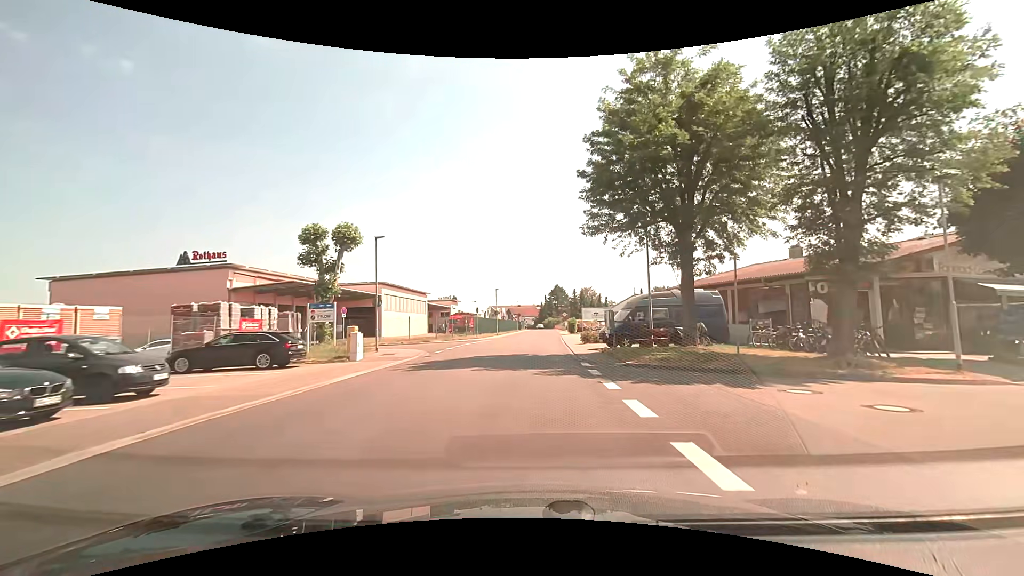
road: unclassified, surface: asphalt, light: Day
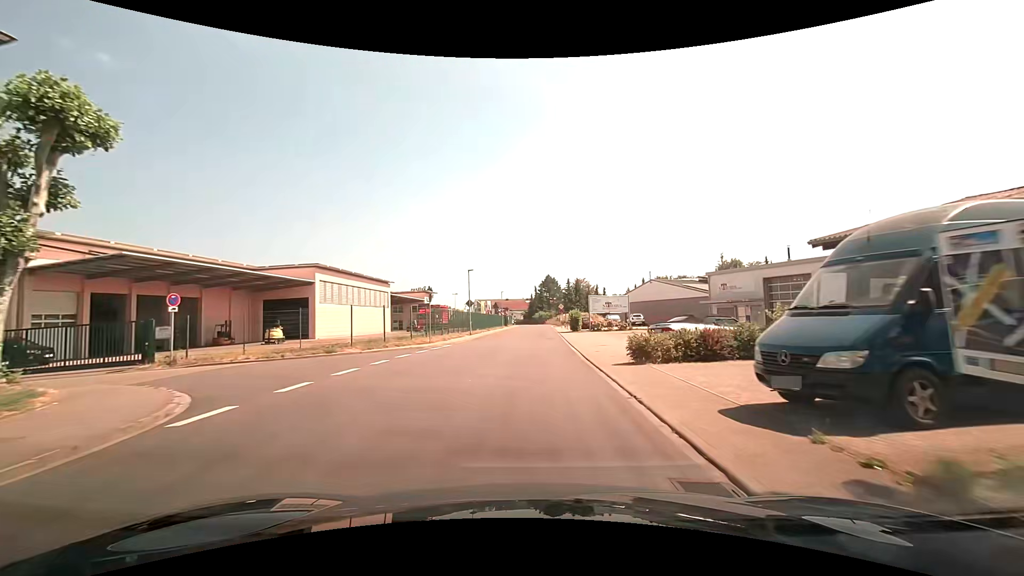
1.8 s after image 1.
(+0.3, +19.3) m; +1°
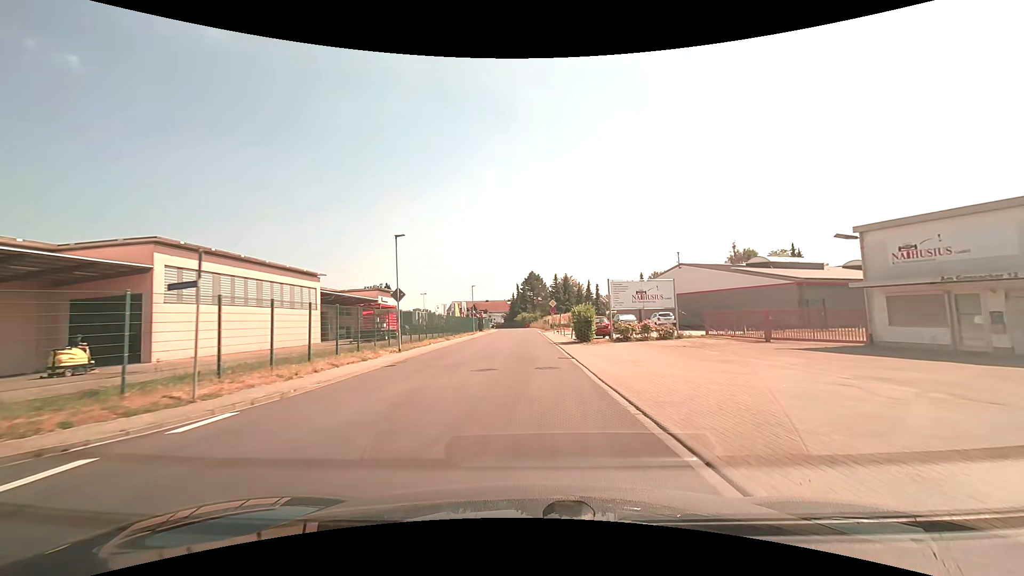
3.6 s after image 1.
(+0.3, +20.9) m; +1°
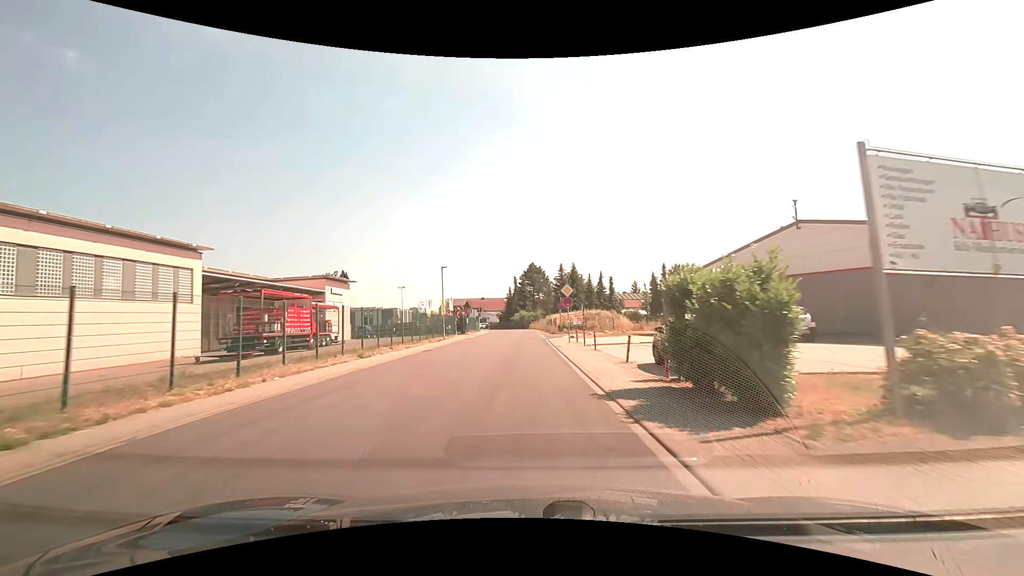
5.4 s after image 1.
(+0.3, +21.6) m; +1°
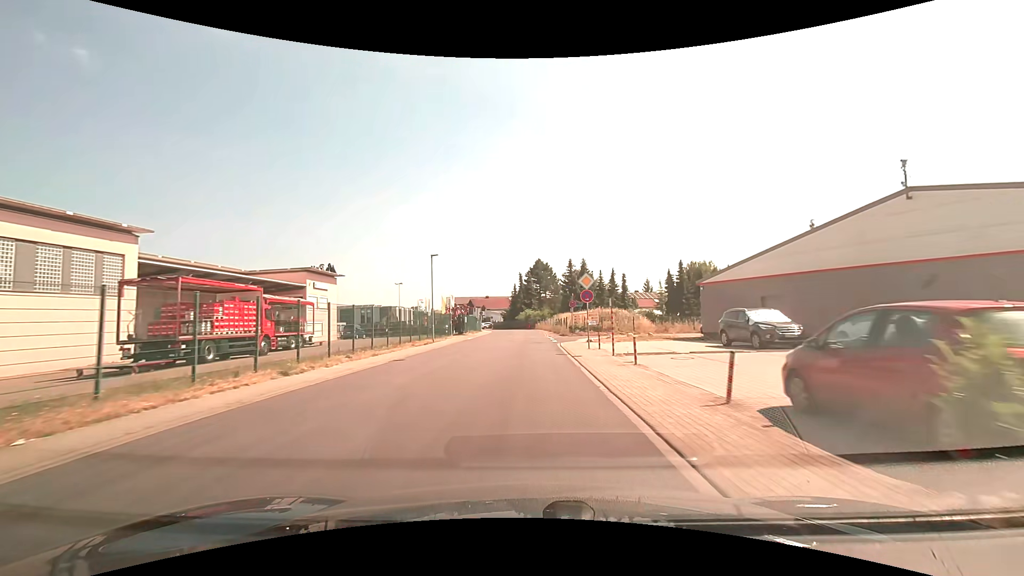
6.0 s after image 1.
(-0.1, +7.2) m; -1°
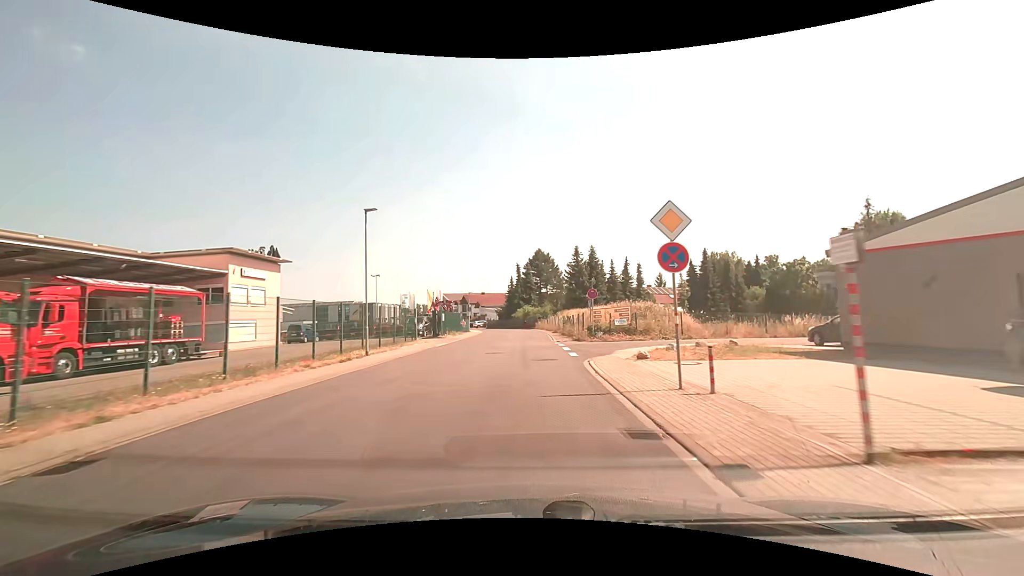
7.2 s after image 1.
(-0.1, +14.1) m; -1°
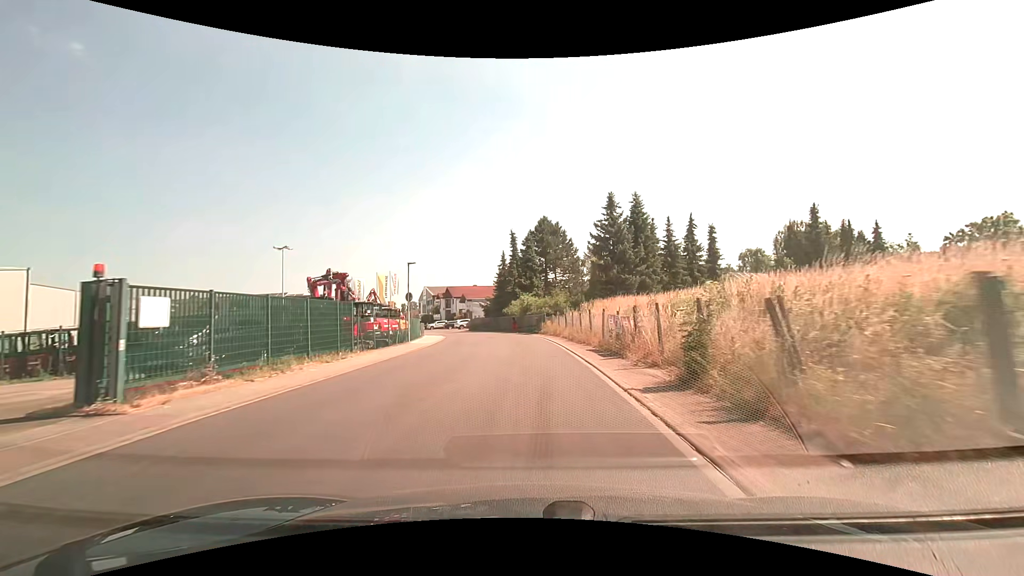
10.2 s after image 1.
(+0.3, +32.2) m; +1°
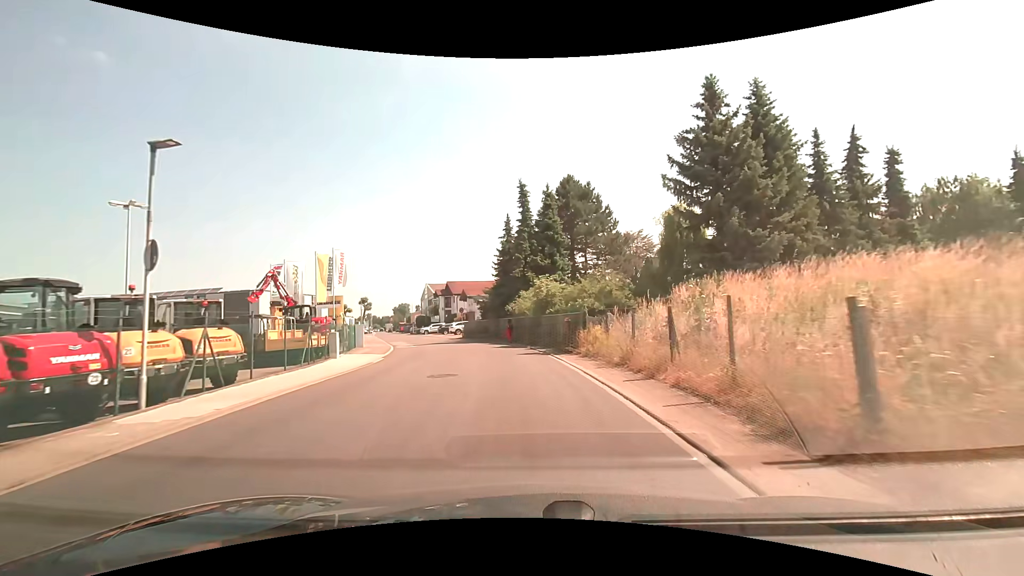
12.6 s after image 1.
(-0.3, +22.5) m; -2°
(0, +10) (-1, +20) (-3, +30) (-6, +39) (-9, +49) (-12, +59) (-15, +68) (-18, +78) (-20, +87) (-23, +97) m
